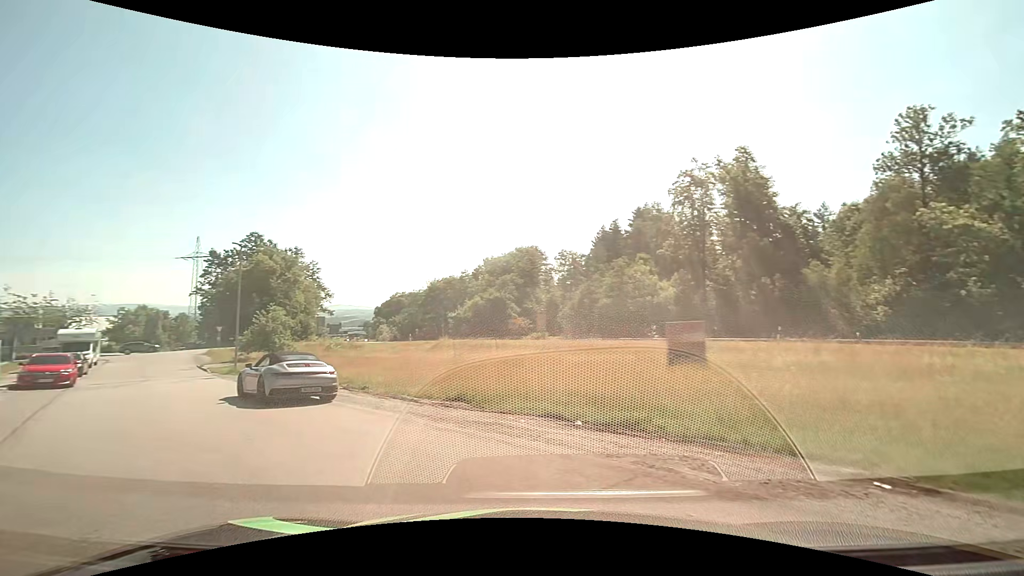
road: residential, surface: asphalt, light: Day
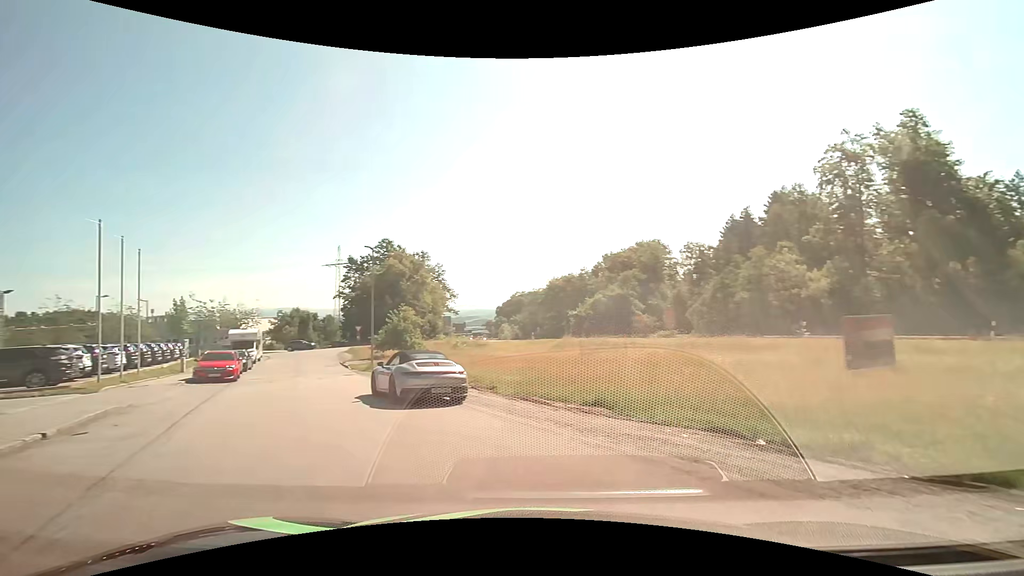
(-0.2, +1.5) m; -14°
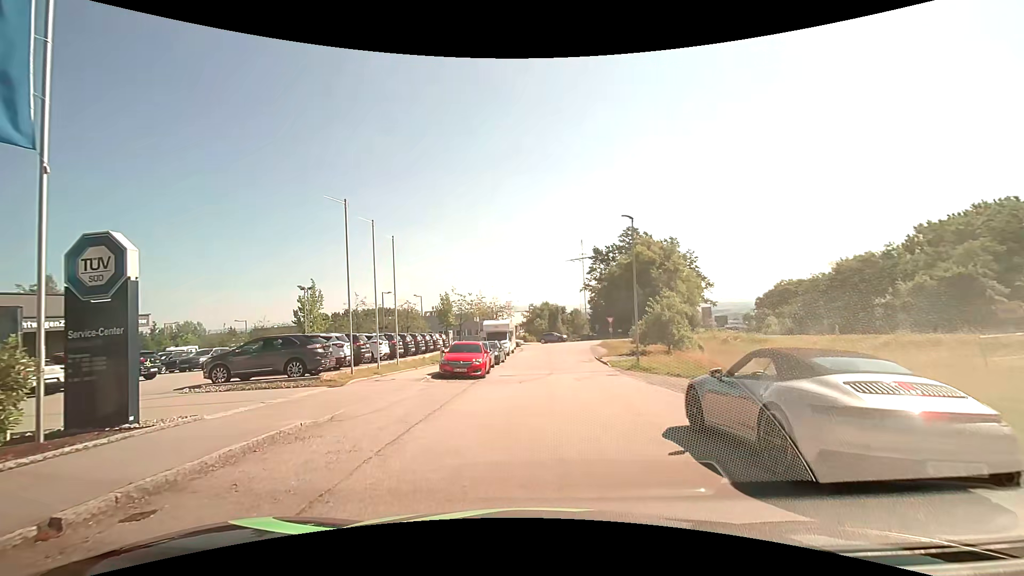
(-2.3, +6.8) m; -28°
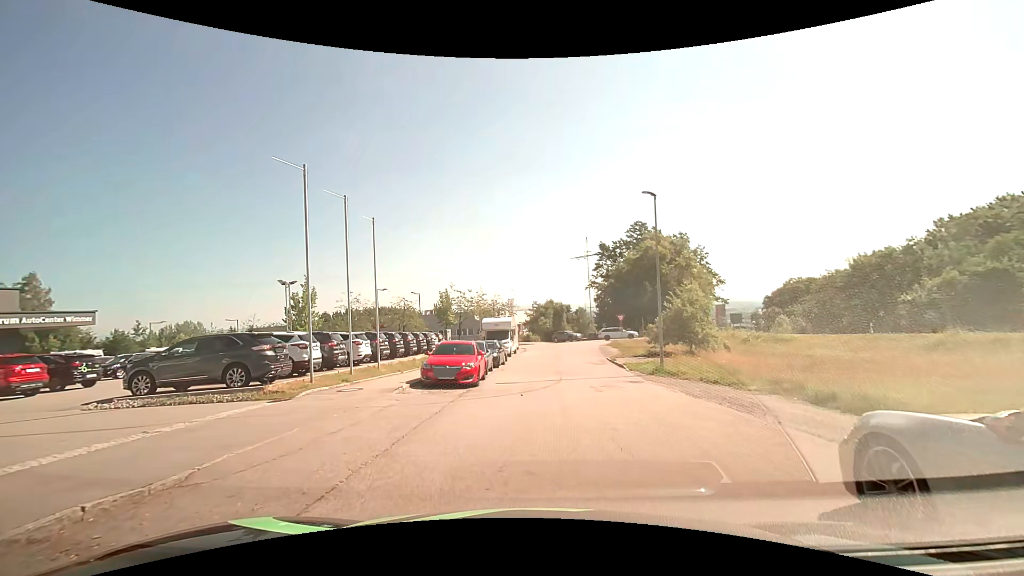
(0.0, +4.0) m; +1°
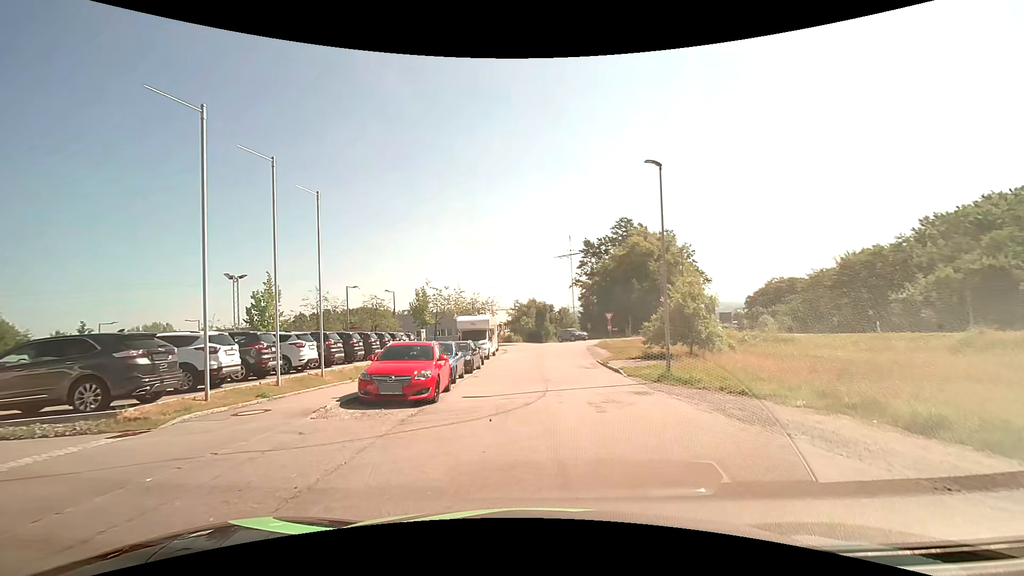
(0.0, +4.1) m; +1°
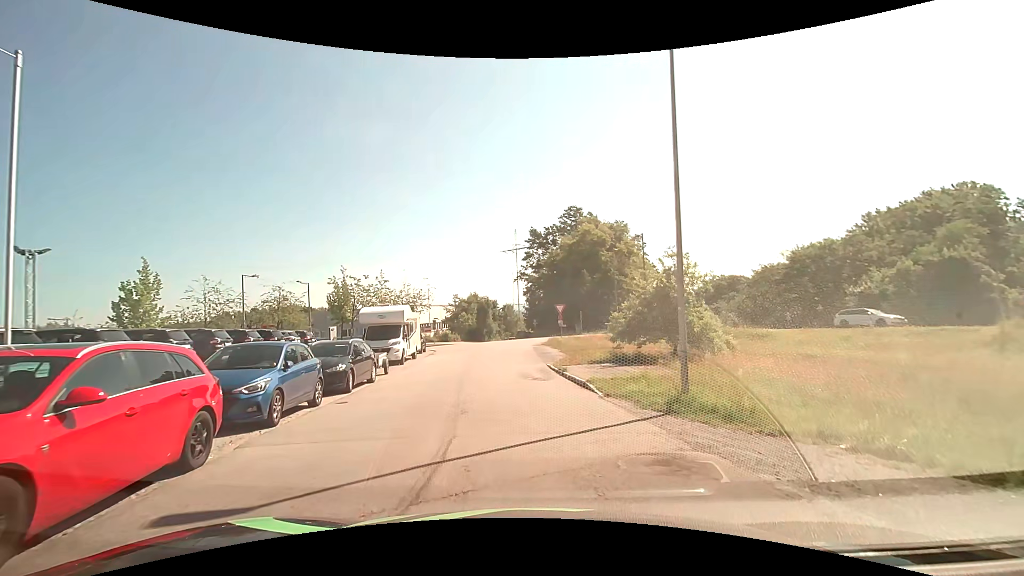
(+0.6, +8.7) m; +6°
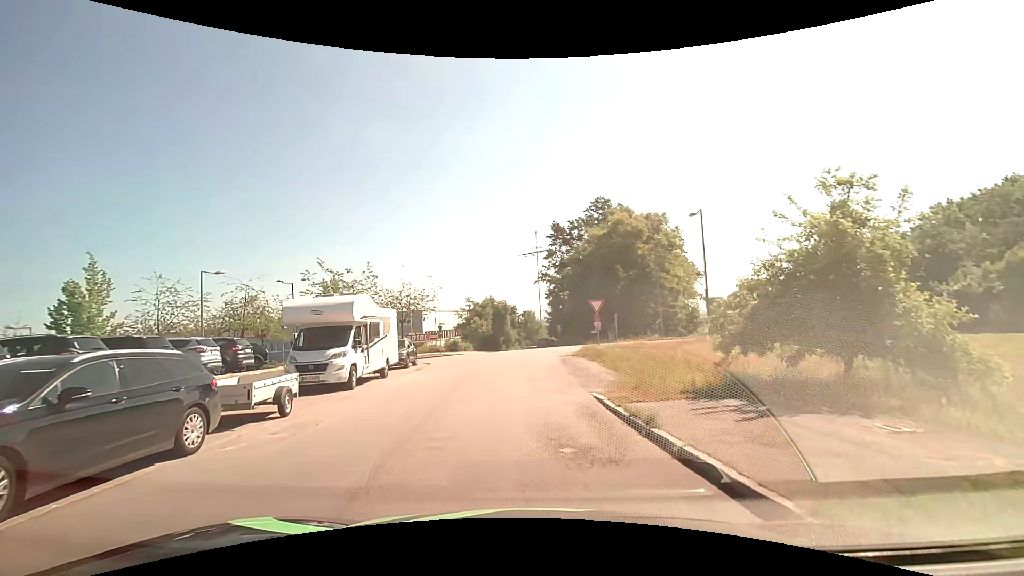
(-0.1, +10.1) m; -3°
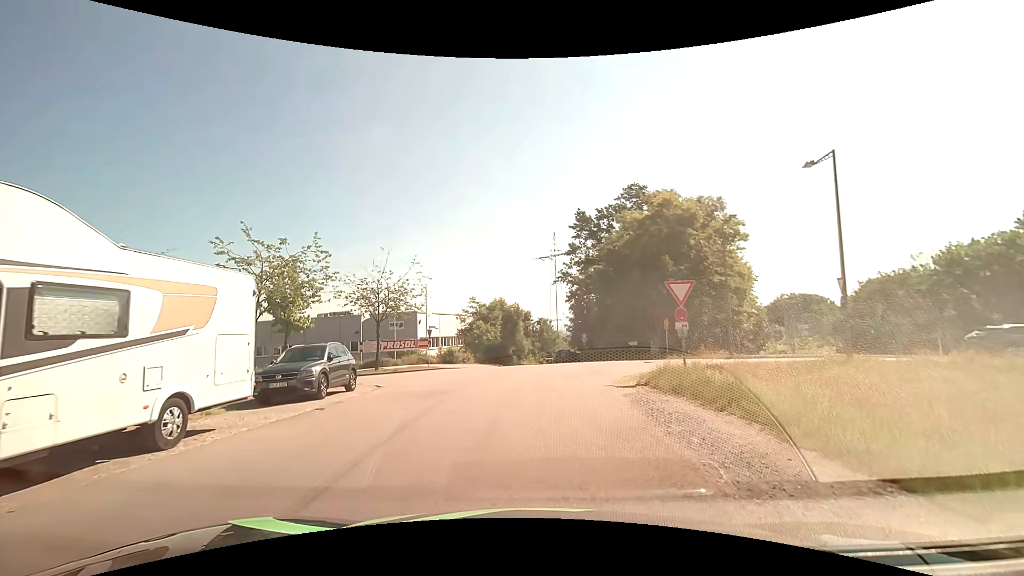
(-0.1, +12.7) m; -1°
(0, +10) (0, +20) (-1, +30) (-9, +35) (-19, +37) (-29, +39) (-39, +41) (-49, +43) (-58, +45) (-68, +47) m
